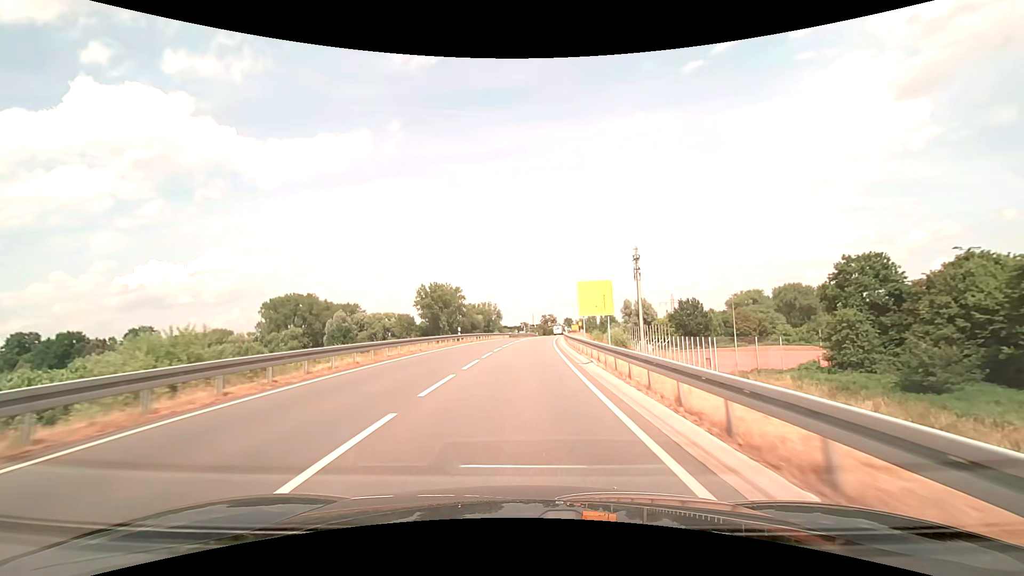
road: secondary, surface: asphalt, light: Day
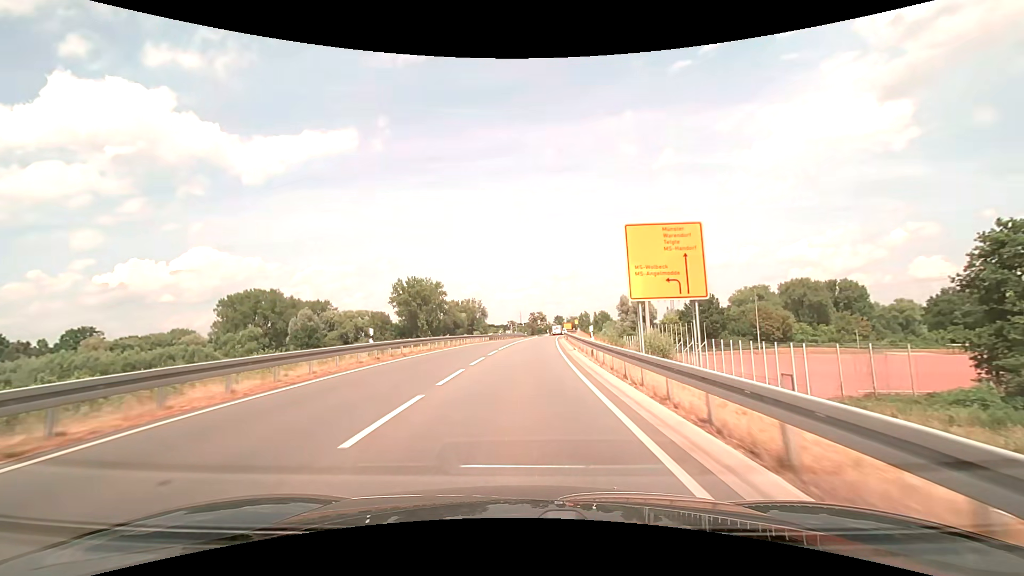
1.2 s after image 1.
(+0.2, +21.6) m; +1°
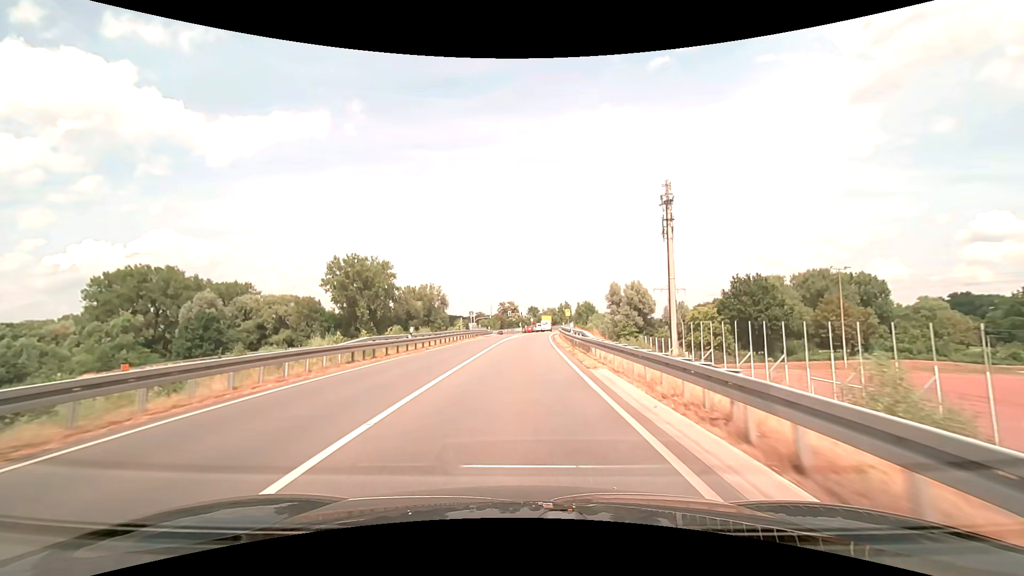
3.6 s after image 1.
(+1.2, +42.3) m; +3°
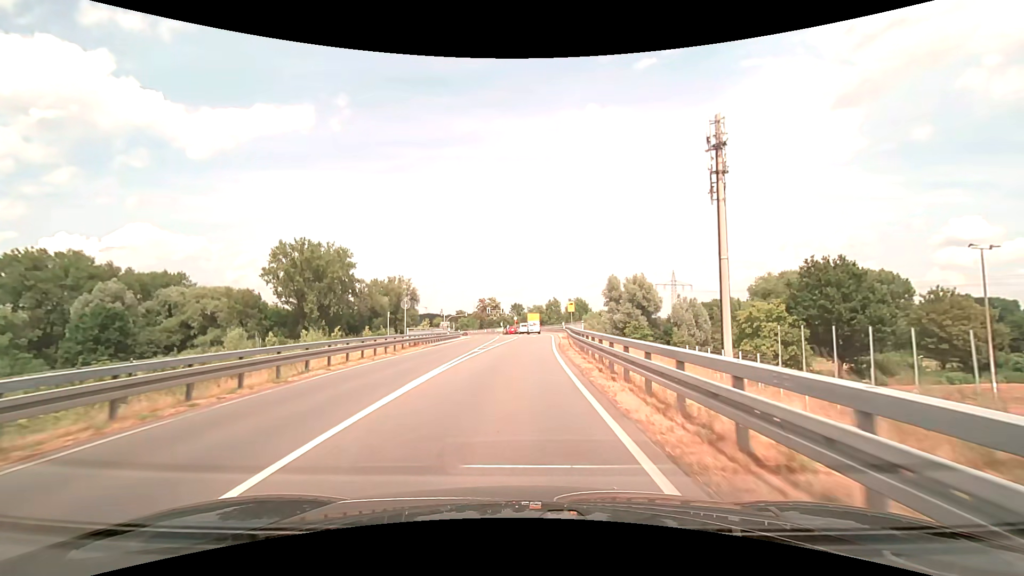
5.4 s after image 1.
(+0.4, +26.9) m; +2°
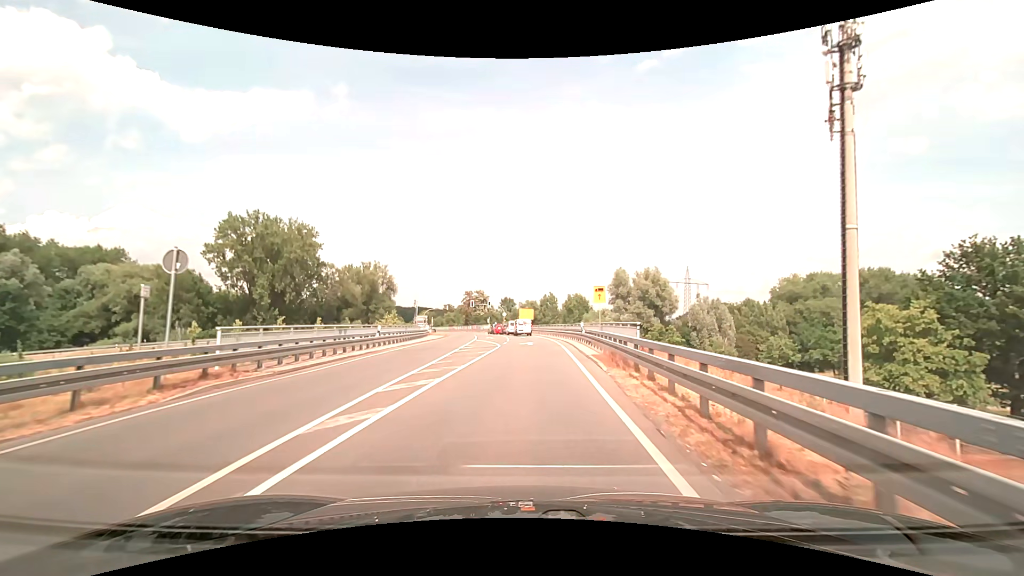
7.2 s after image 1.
(+0.1, +21.7) m; +1°
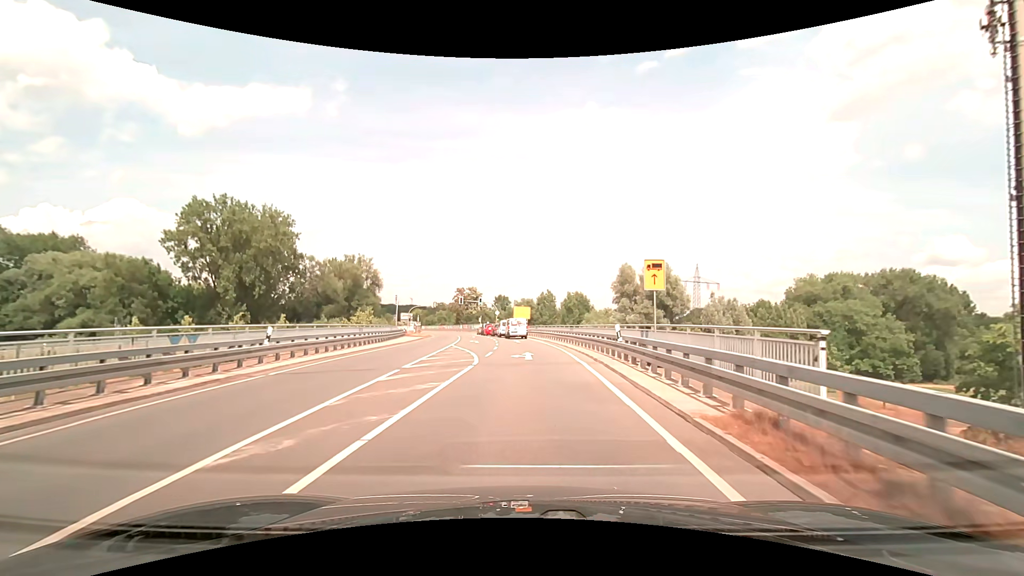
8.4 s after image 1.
(+0.1, +11.6) m; +1°
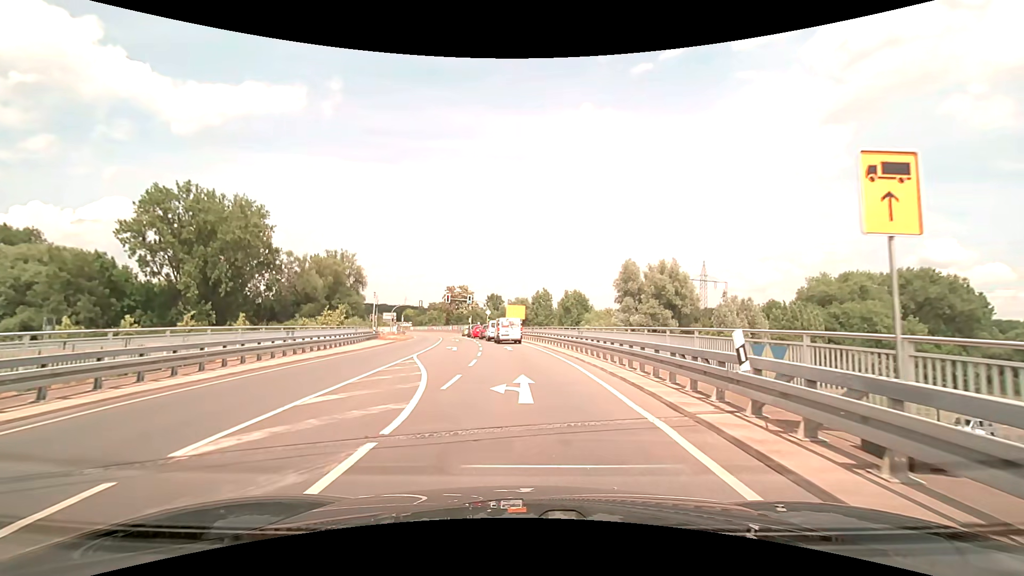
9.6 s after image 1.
(0.0, +9.6) m; +1°
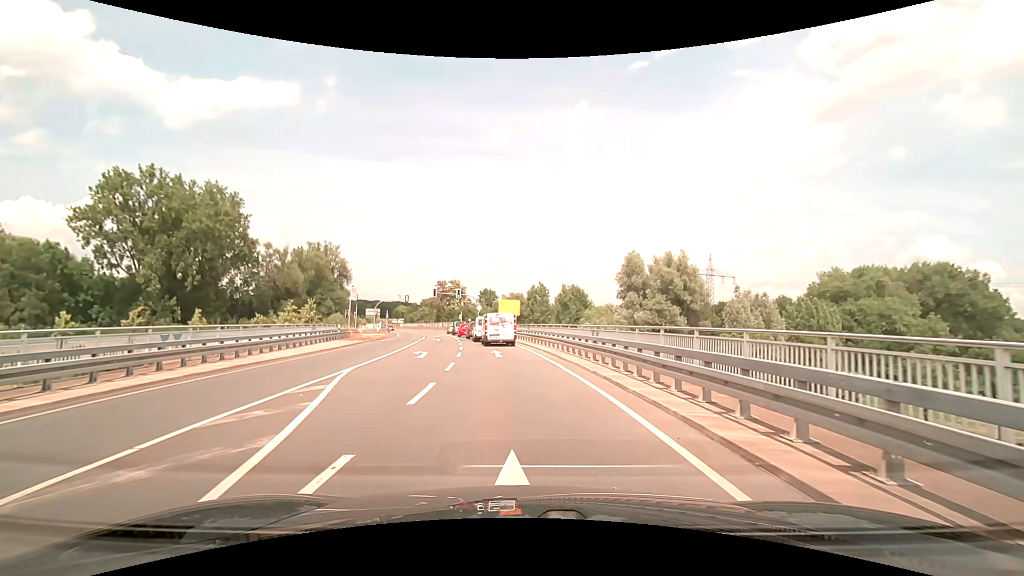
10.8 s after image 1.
(0.0, +8.0) m; +1°
(0, +10) (-1, +20) (-2, +30) (-3, +40) (-4, +50) (-6, +60) (-8, +69) (-10, +79) (-13, +89) (-16, +98) m
